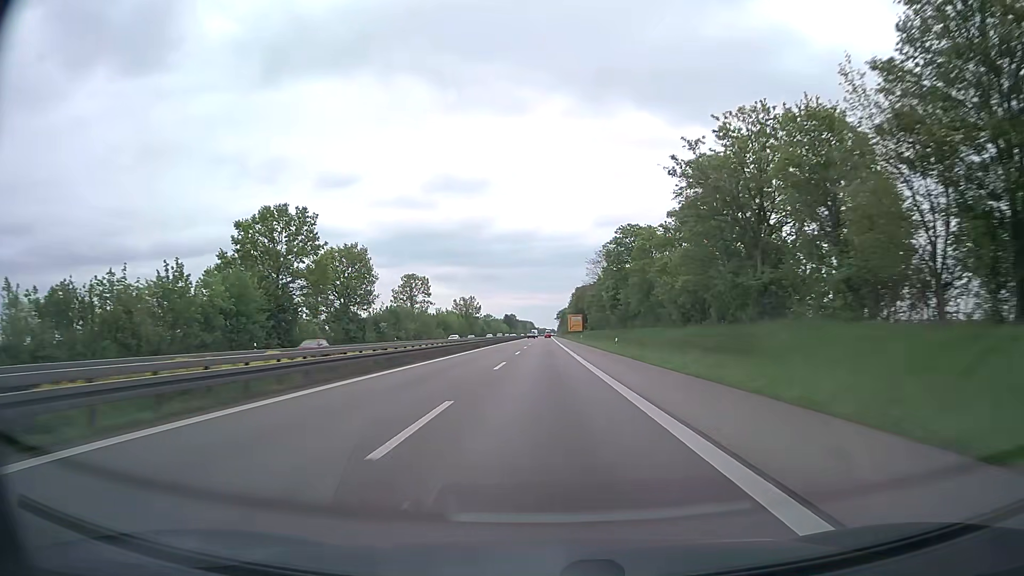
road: trunk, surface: asphalt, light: Day
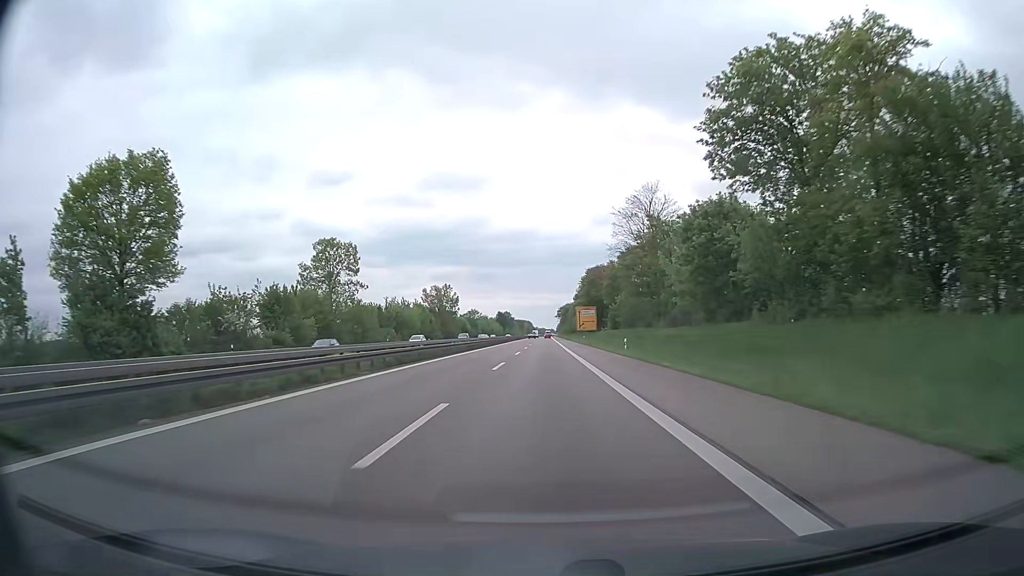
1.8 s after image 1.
(+0.1, +54.7) m; 0°
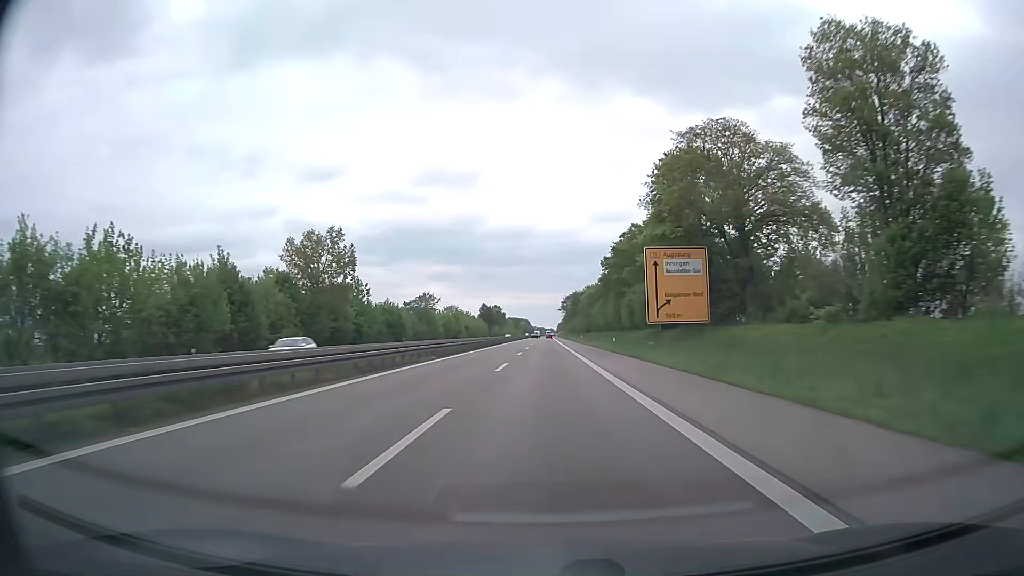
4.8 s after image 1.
(-0.2, +91.2) m; 0°
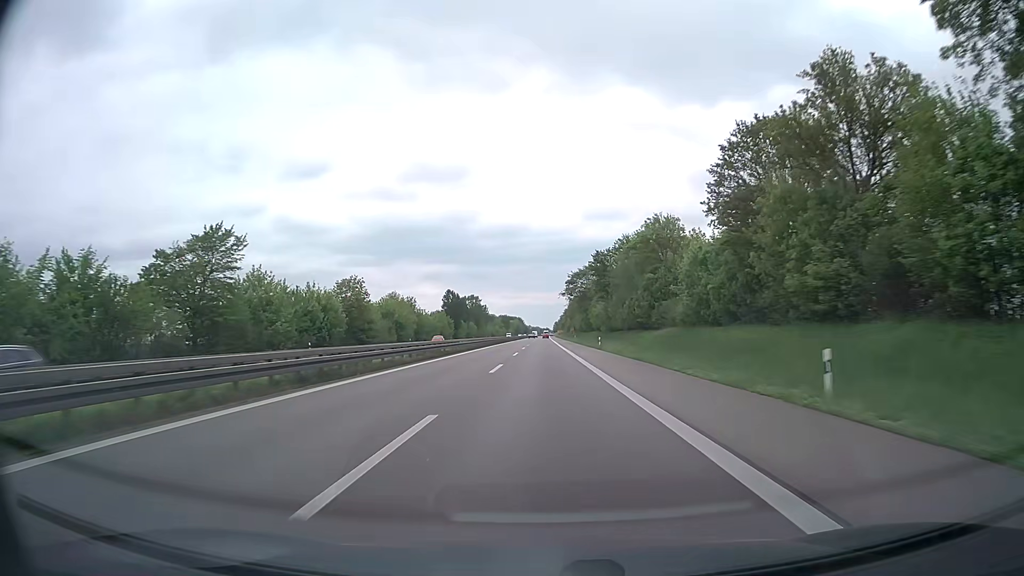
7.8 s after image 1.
(+0.1, +91.3) m; 0°
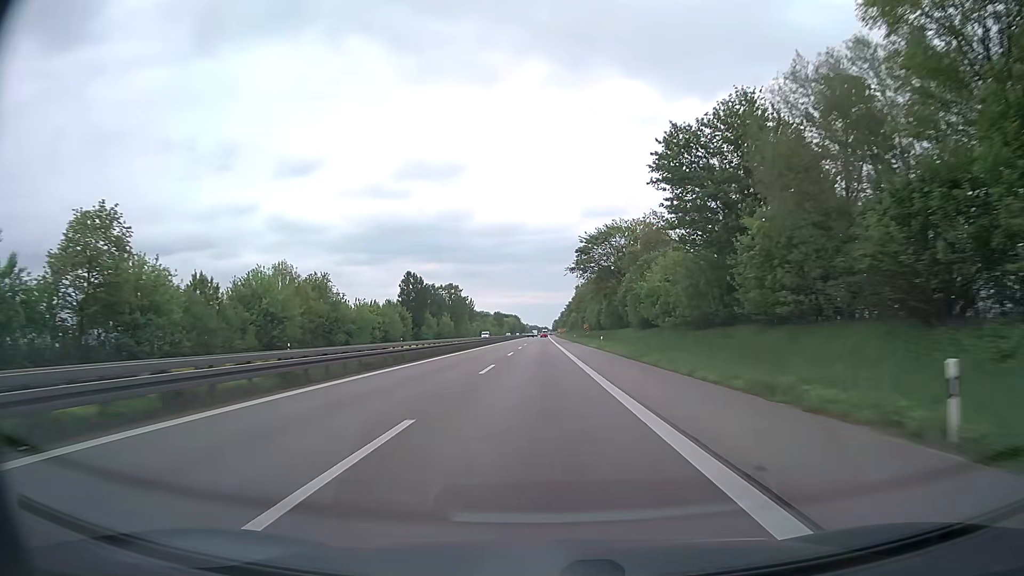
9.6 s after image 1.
(+0.2, +54.8) m; 0°
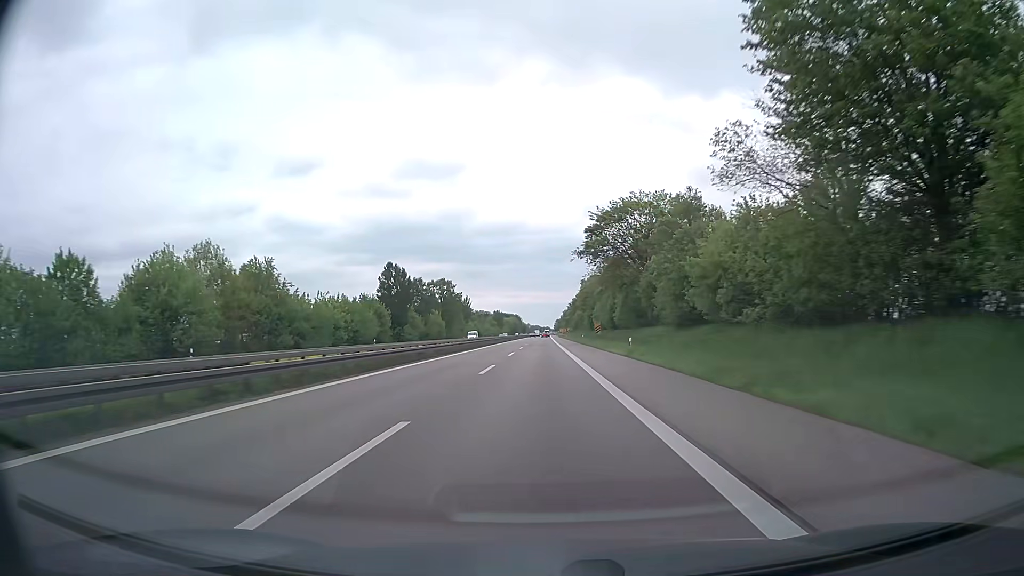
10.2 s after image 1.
(0.0, +18.3) m; 0°
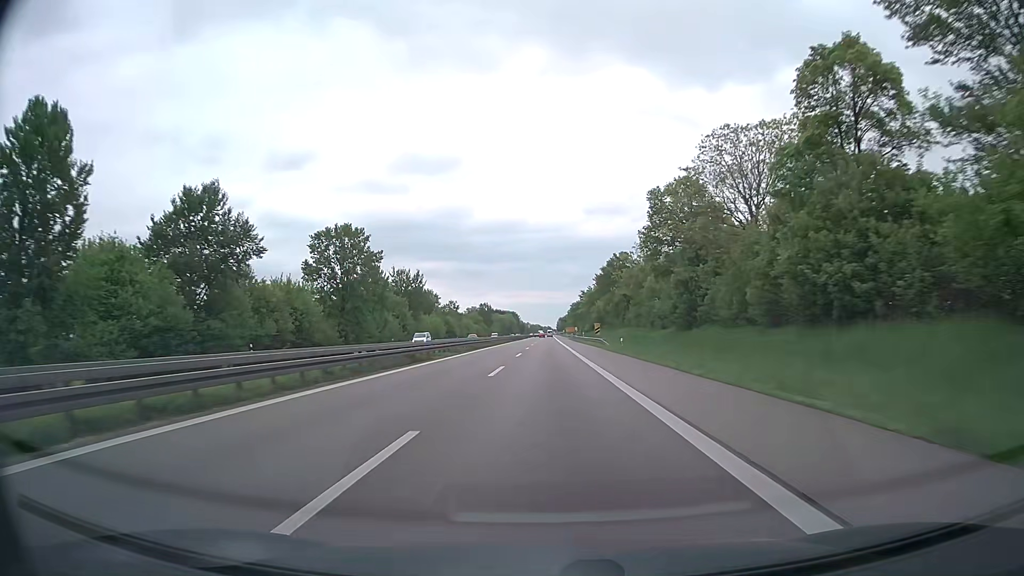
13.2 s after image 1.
(-0.2, +91.3) m; 0°
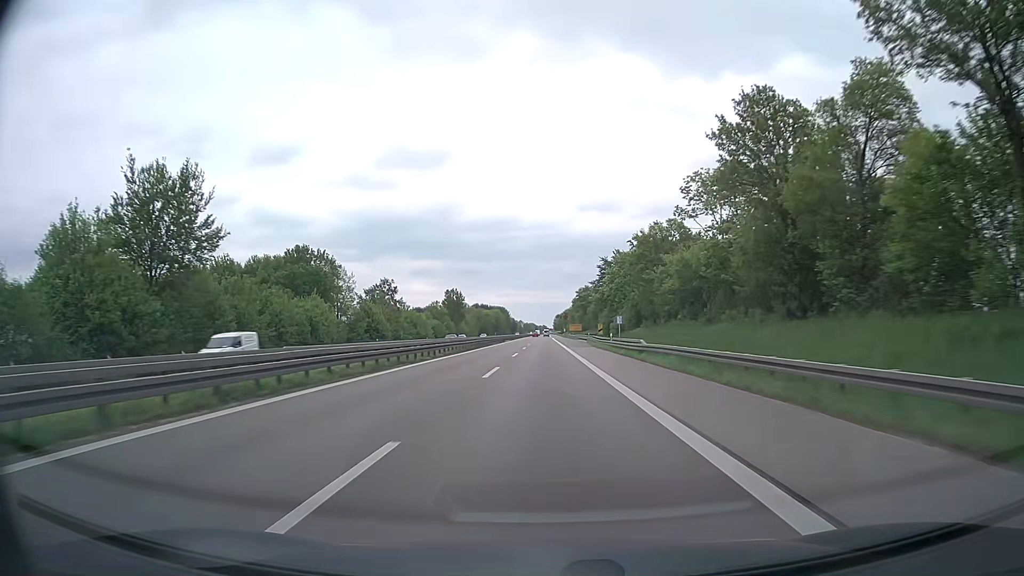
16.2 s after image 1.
(+0.6, +91.2) m; +1°
(0, +10) (0, +20) (0, +30) (0, +40) (0, +50) (0, +60) (0, +70) (0, +80) (0, +90) (0, +100) m
